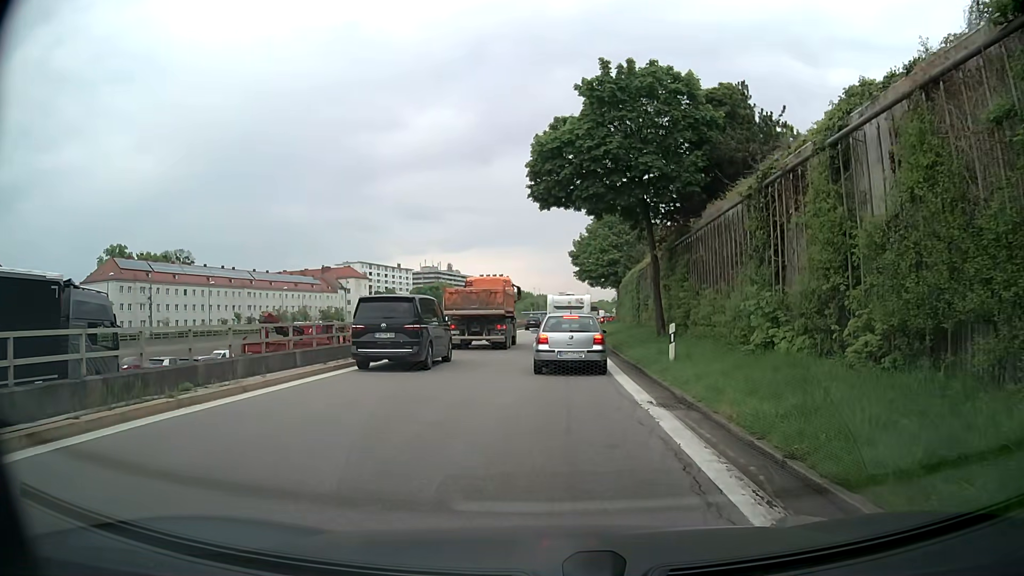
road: motorway_link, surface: asphalt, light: Day
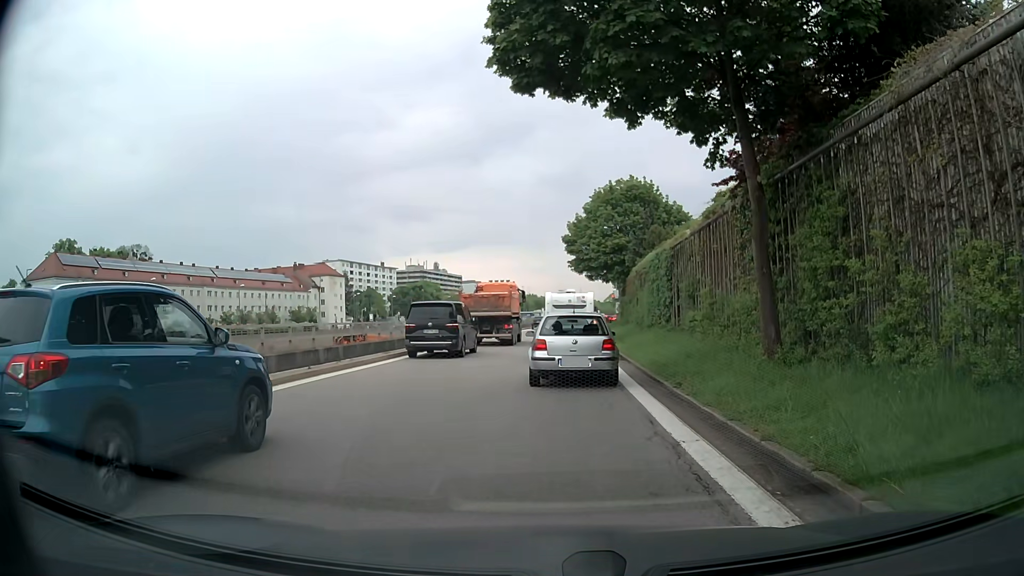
(+0.1, +14.5) m; -1°
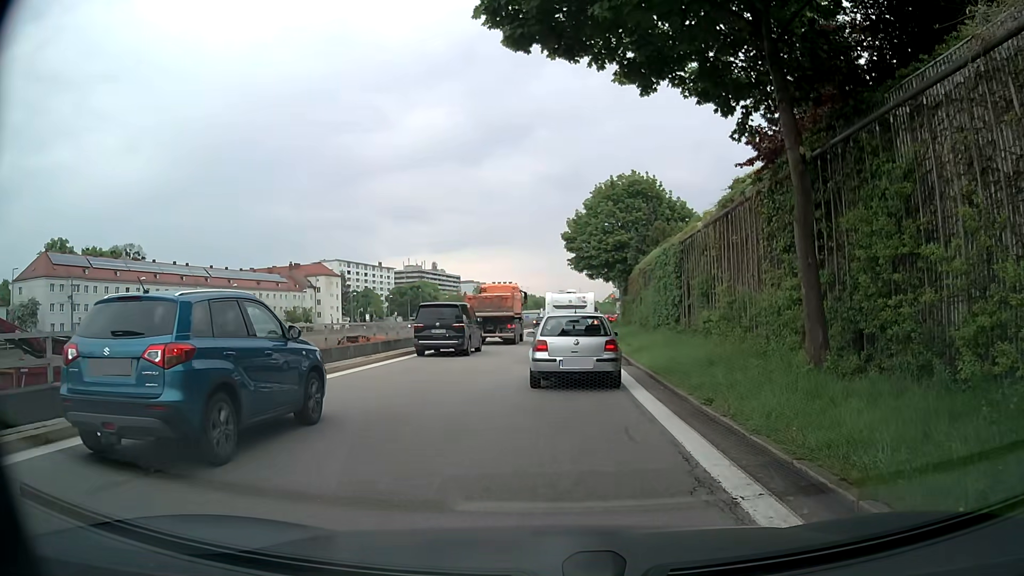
(+0.1, +2.3) m; +2°
(0, +10) (0, +20) (+1, +30) (+1, +40) (+1, +50) (+2, +60) (+2, +70) (+3, +80) (+4, +90) (+5, +100) m
